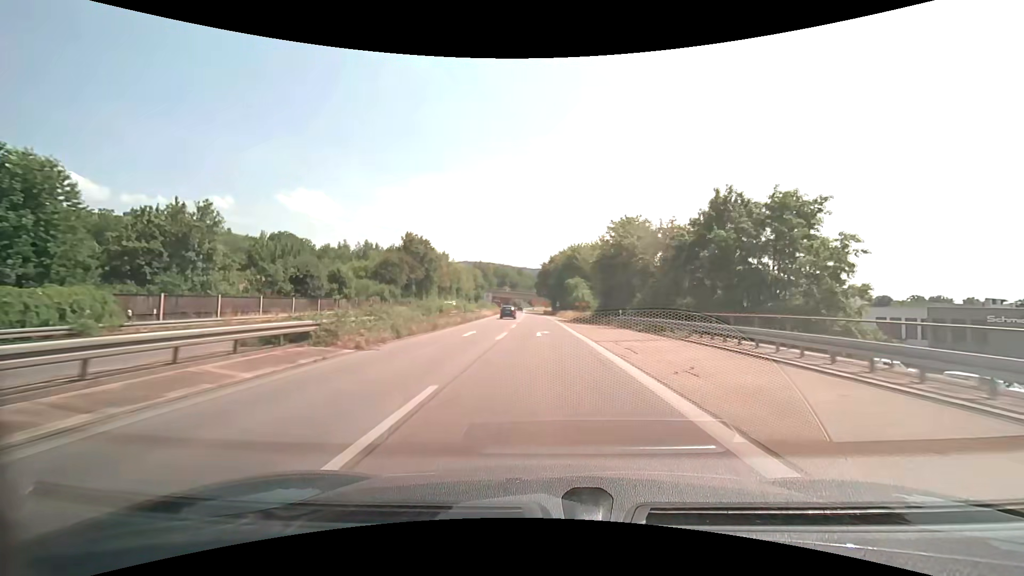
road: trunk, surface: asphalt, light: Day
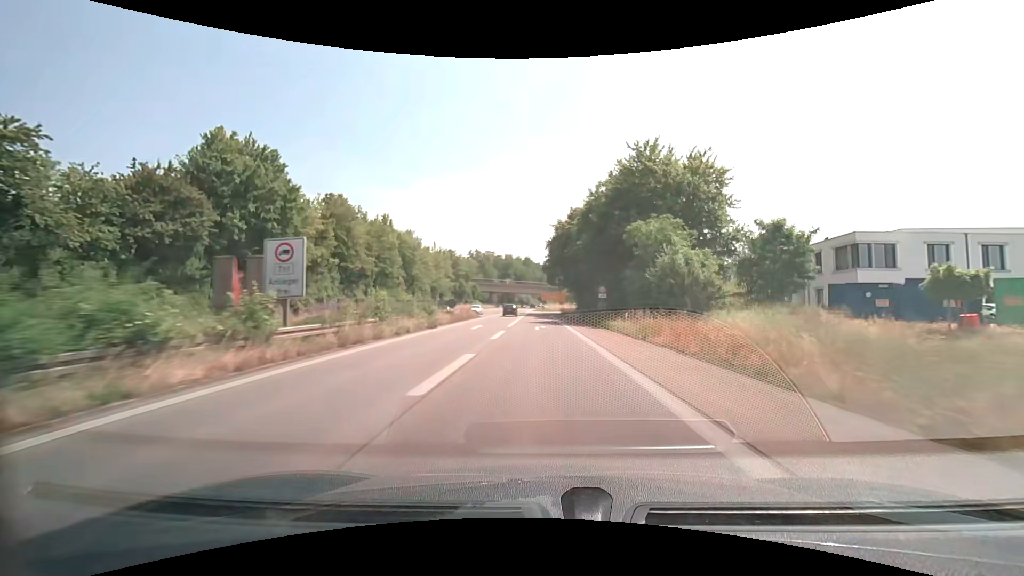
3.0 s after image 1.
(-0.7, +60.9) m; -1°
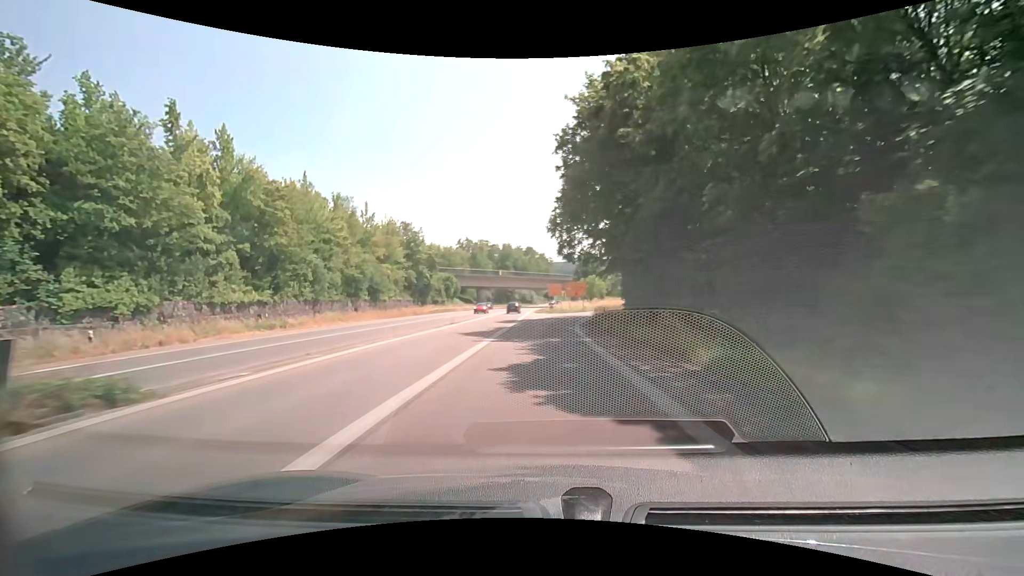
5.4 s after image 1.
(-0.2, +44.5) m; -1°
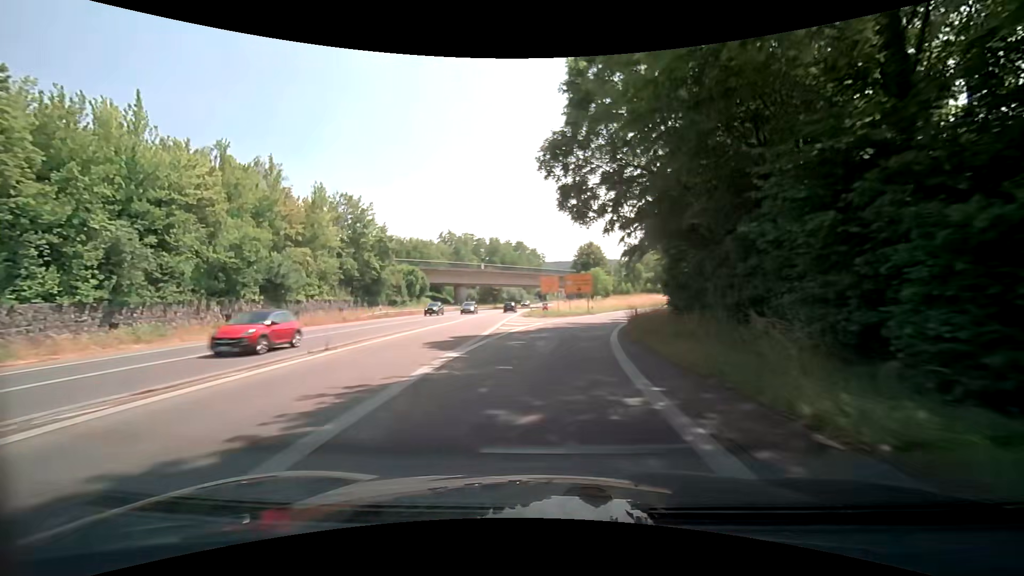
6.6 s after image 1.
(+0.1, +20.8) m; +1°
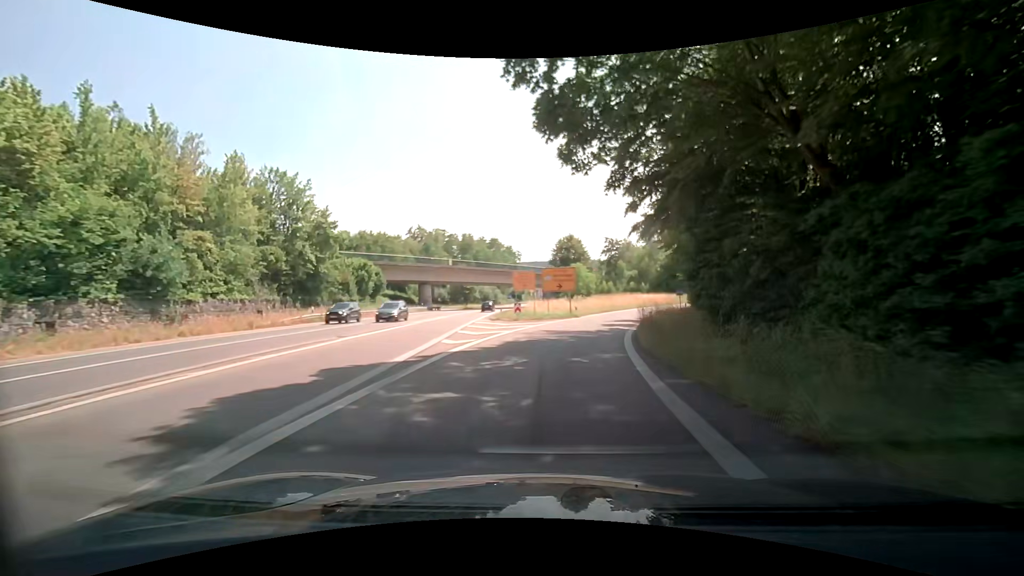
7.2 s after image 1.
(+0.1, +10.0) m; +2°
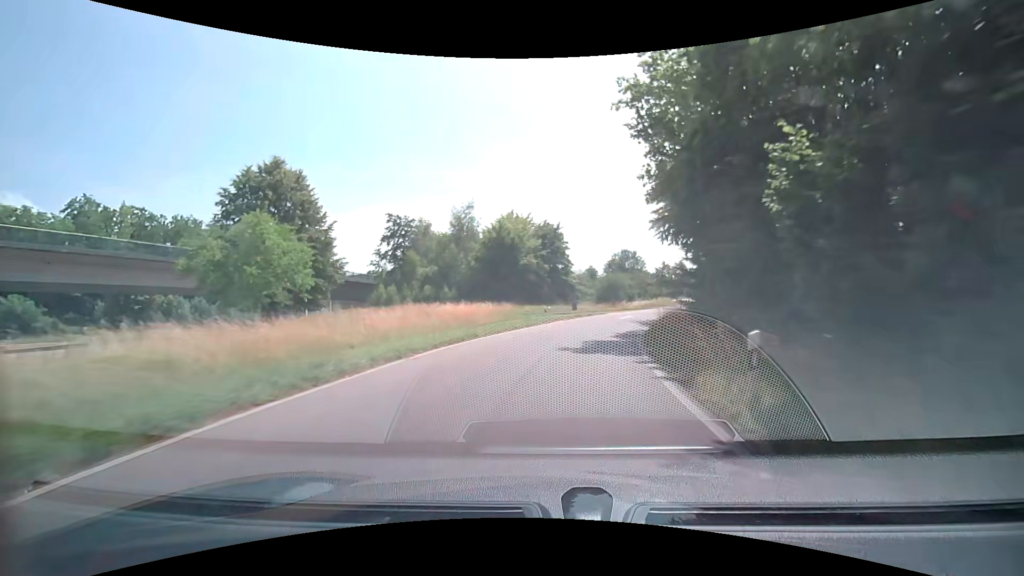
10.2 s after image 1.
(+8.2, +46.5) m; +22°
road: trunk_link
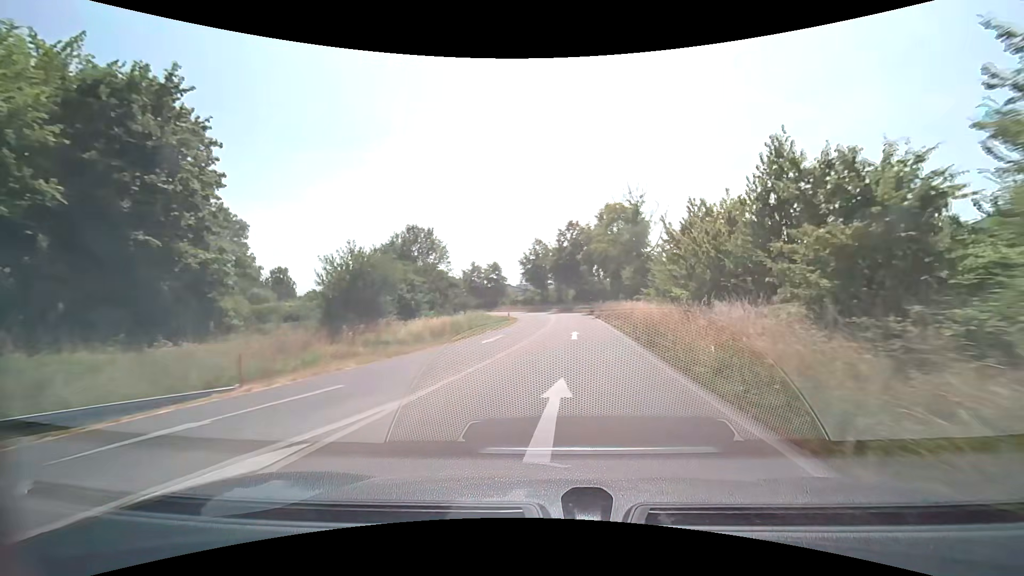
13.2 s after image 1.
(+9.1, +44.9) m; +22°
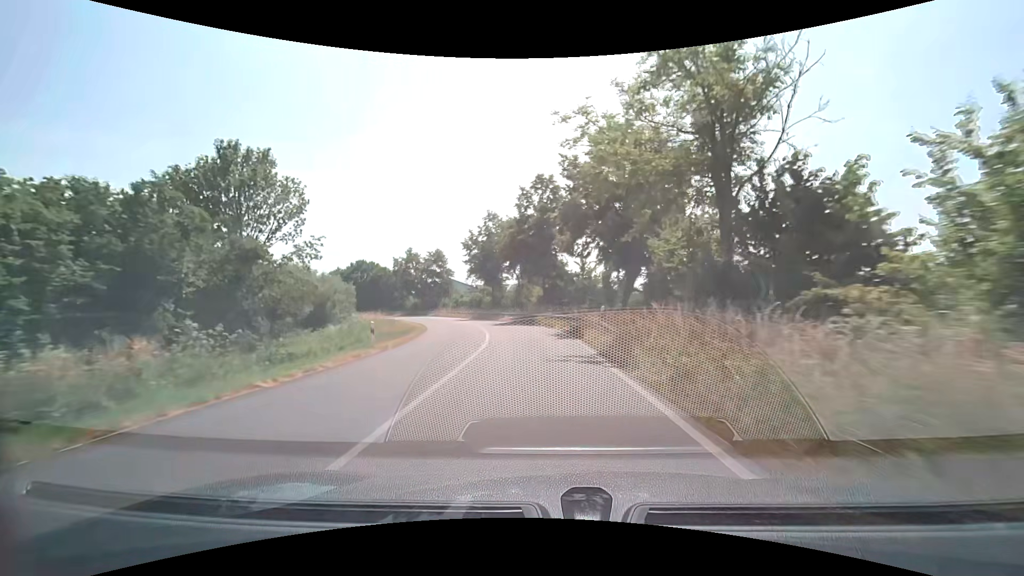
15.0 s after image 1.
(+2.0, +28.0) m; +5°
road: primary_link
(0, +10) (-1, +20) (-2, +30) (-4, +40) (-7, +49) (-10, +59) (-15, +67) (-20, +76) (-26, +84) (-32, +92) m
